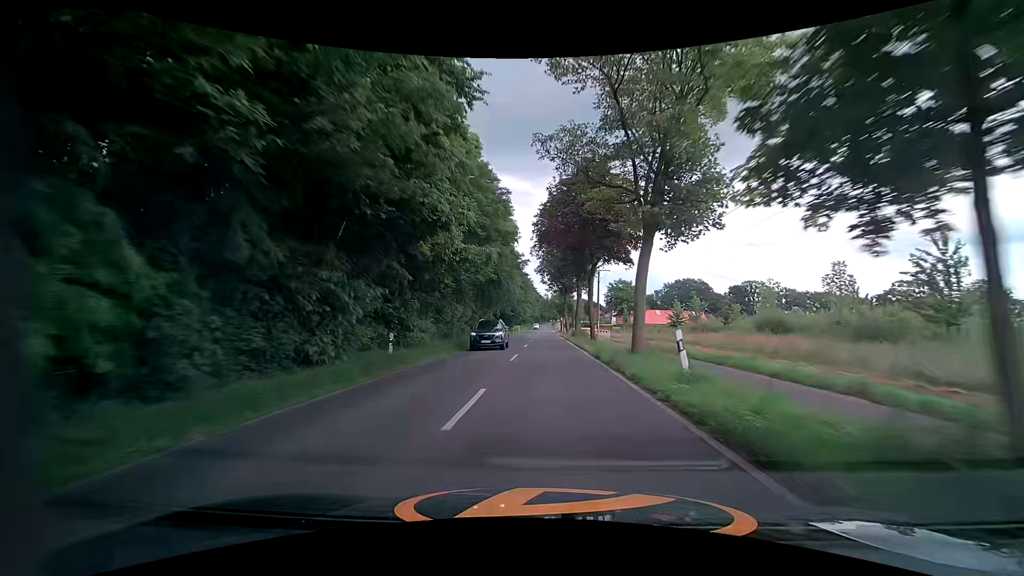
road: tertiary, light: Day
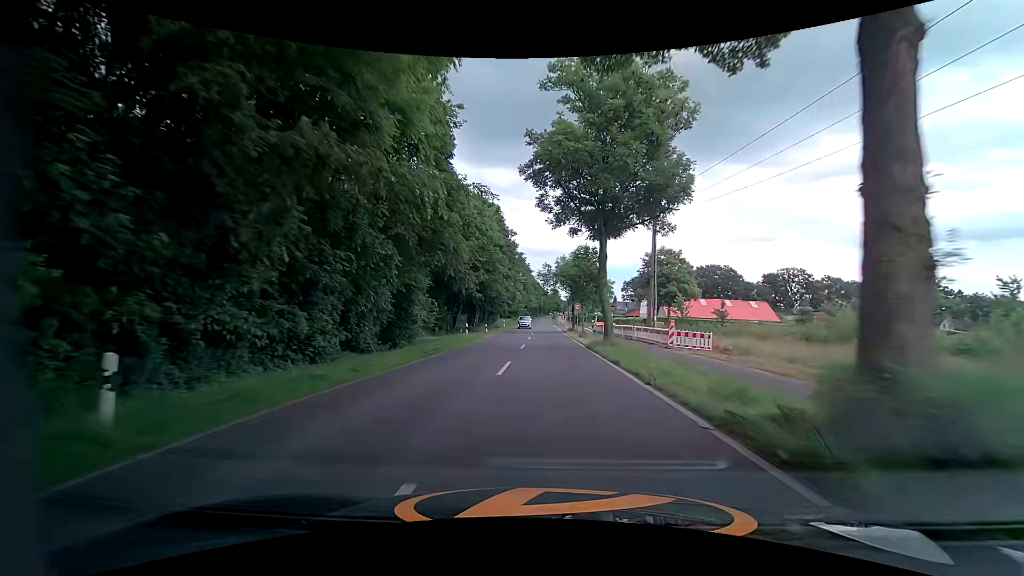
(-0.4, +41.8) m; -1°
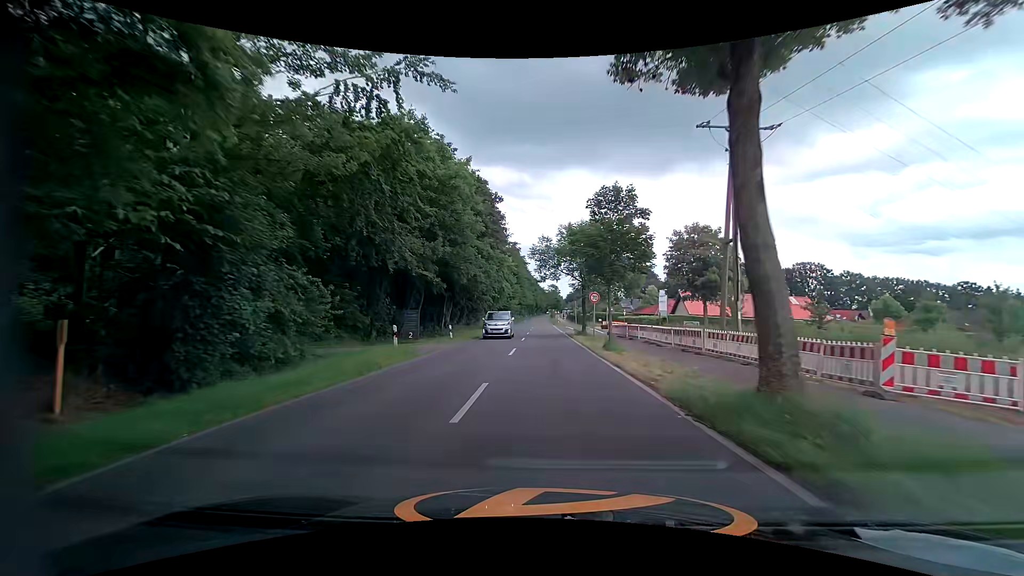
(+0.2, +17.4) m; +1°
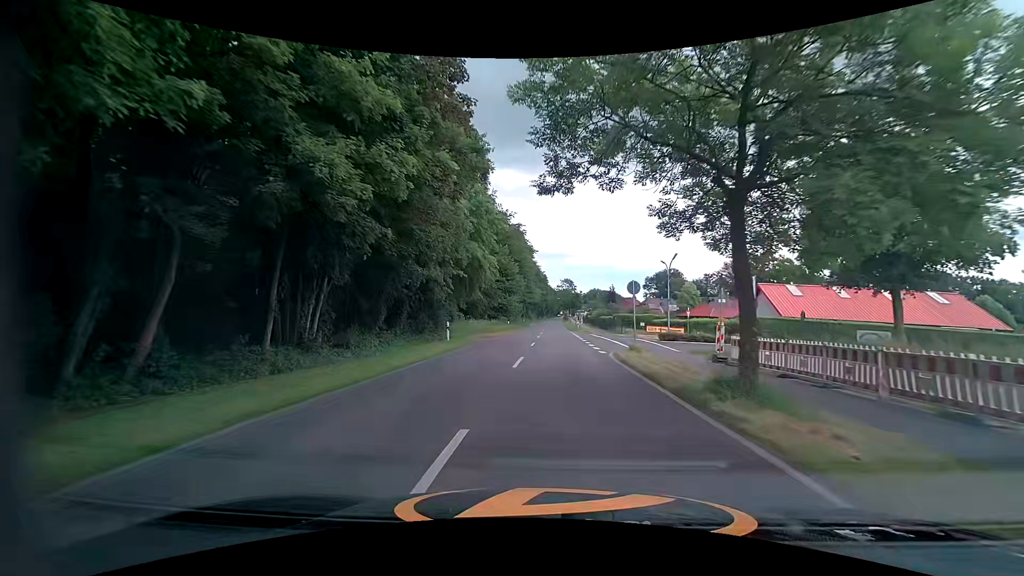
(-0.1, +27.8) m; -1°
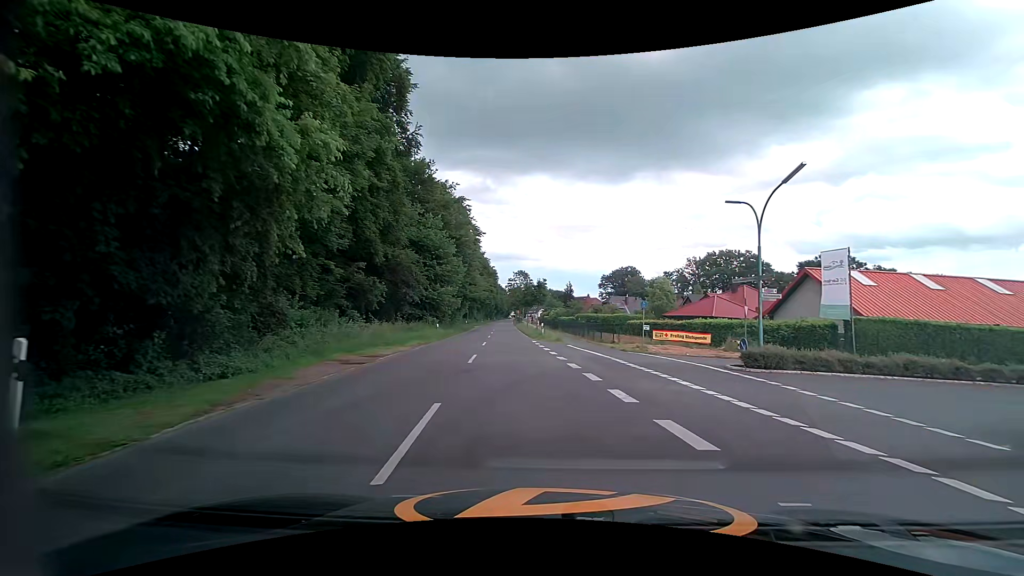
(+0.3, +21.4) m; +6°
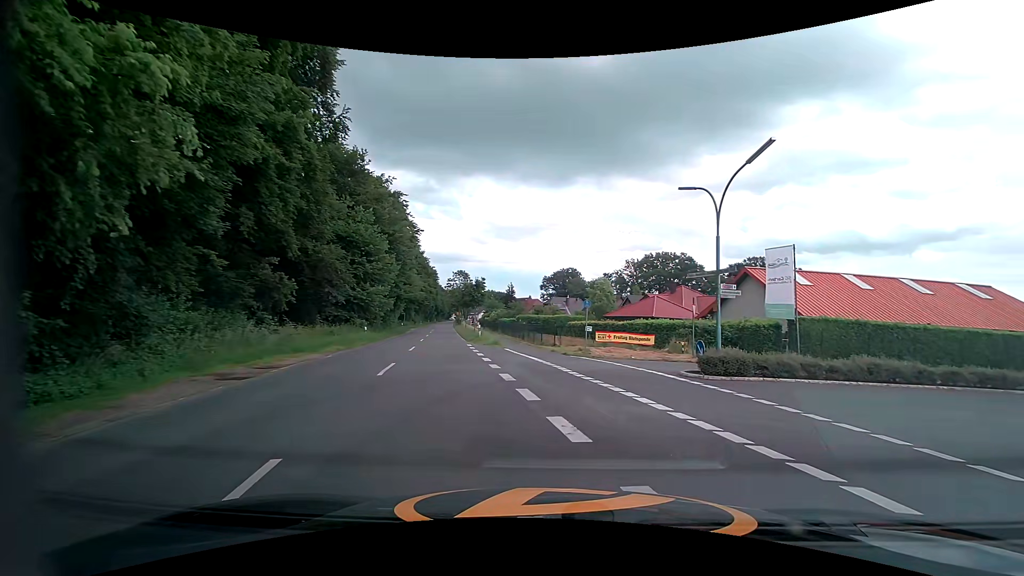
(+0.2, +2.9) m; +7°
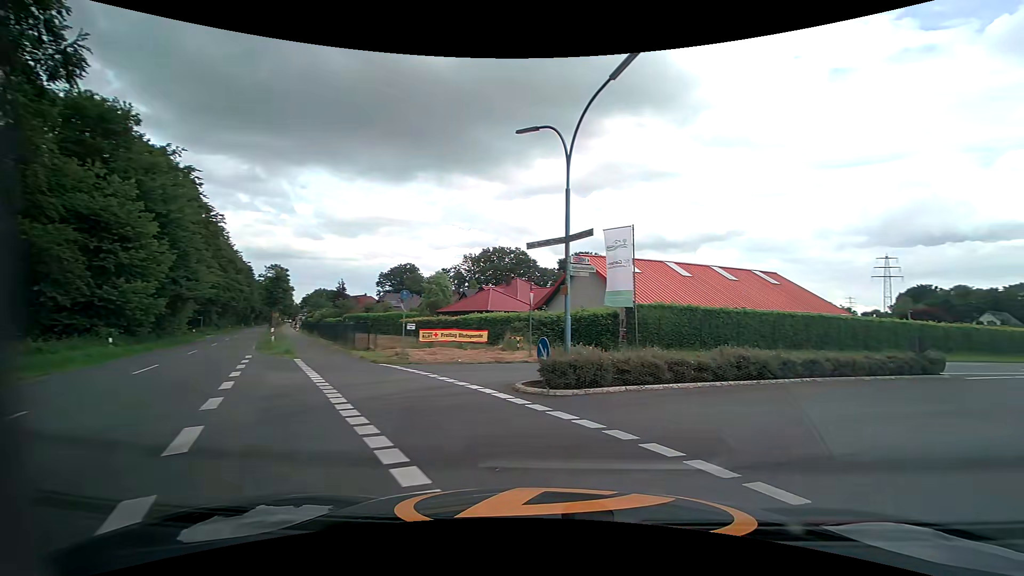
(+0.8, +5.7) m; +18°
